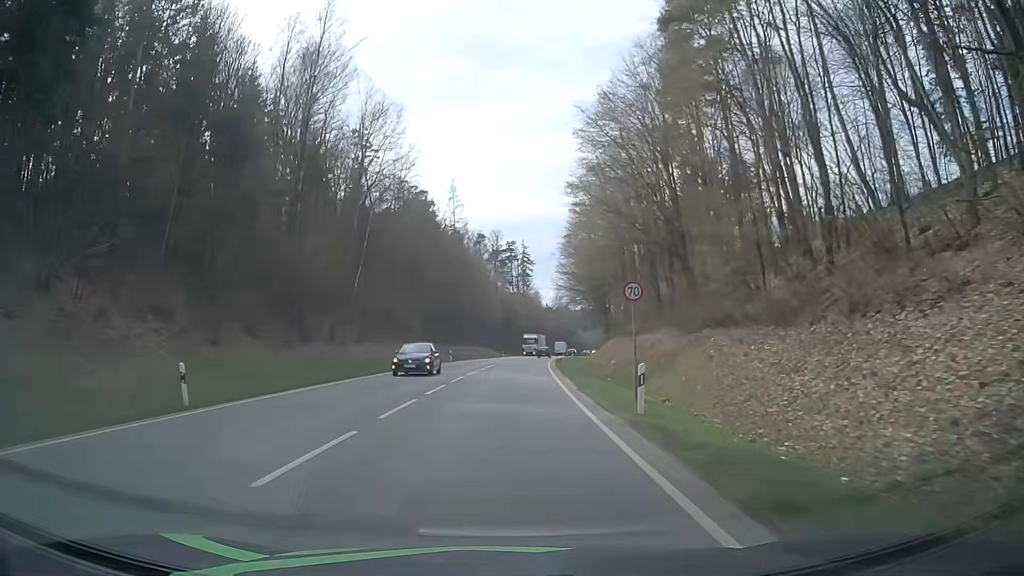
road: secondary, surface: asphalt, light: Day
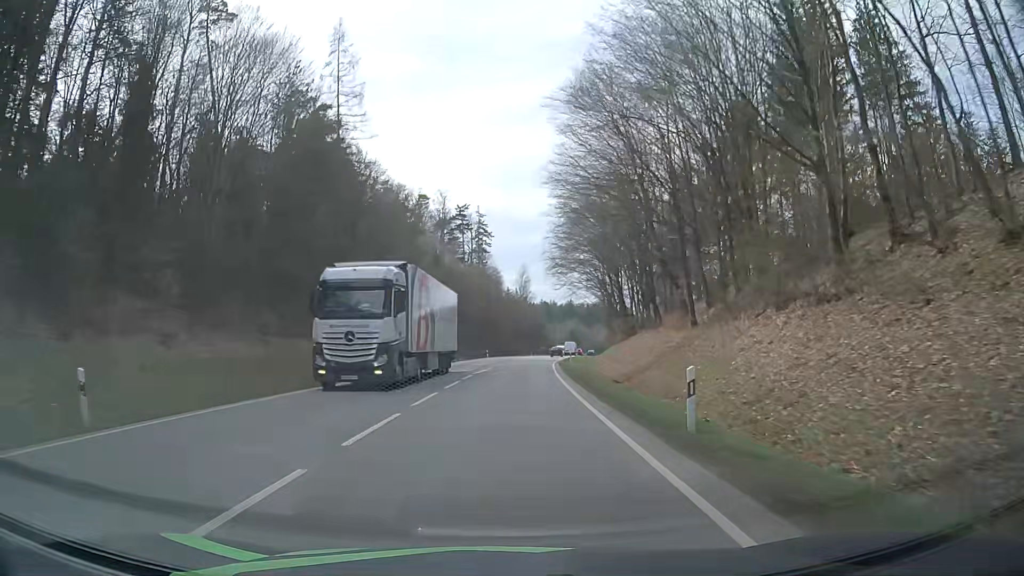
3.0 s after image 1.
(+2.2, +51.3) m; +4°
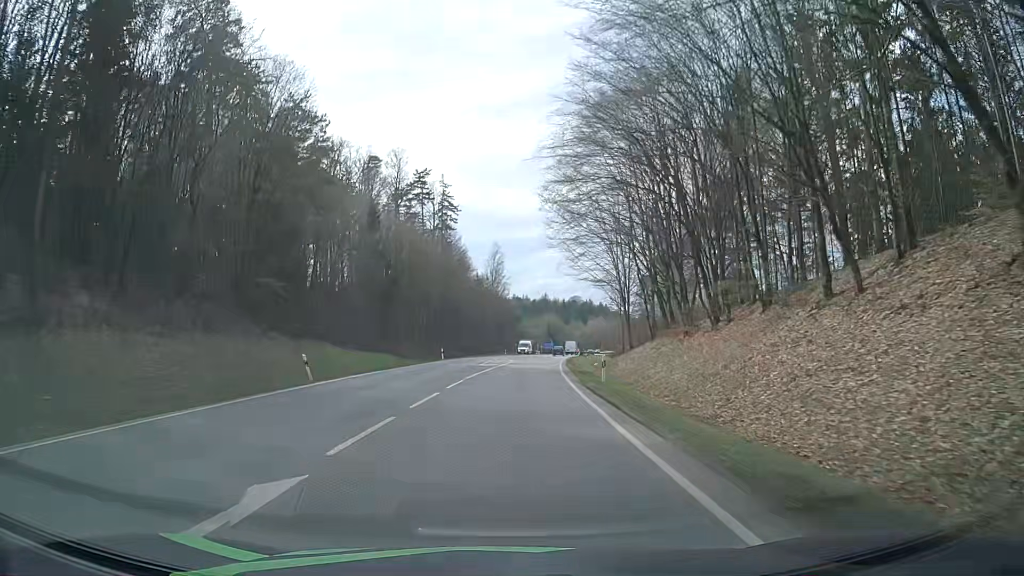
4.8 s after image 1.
(+0.7, +30.9) m; +2°
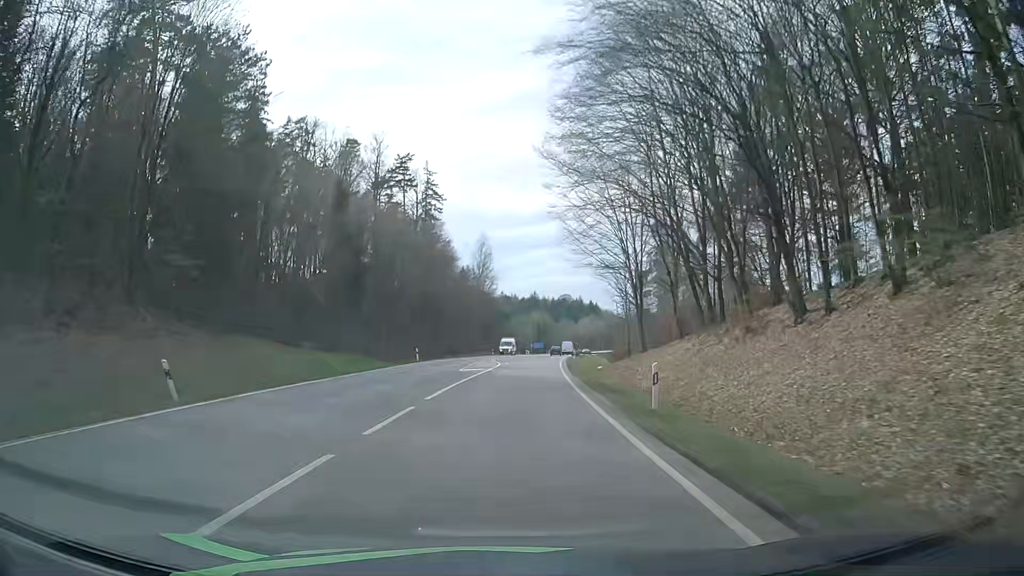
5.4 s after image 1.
(+0.2, +10.2) m; +2°
